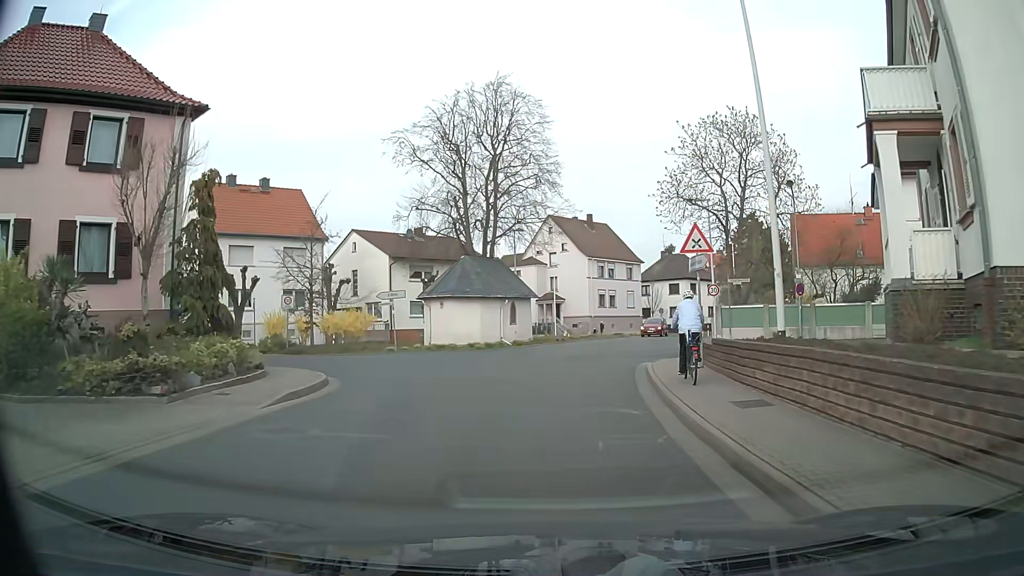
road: unclassified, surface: asphalt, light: Day
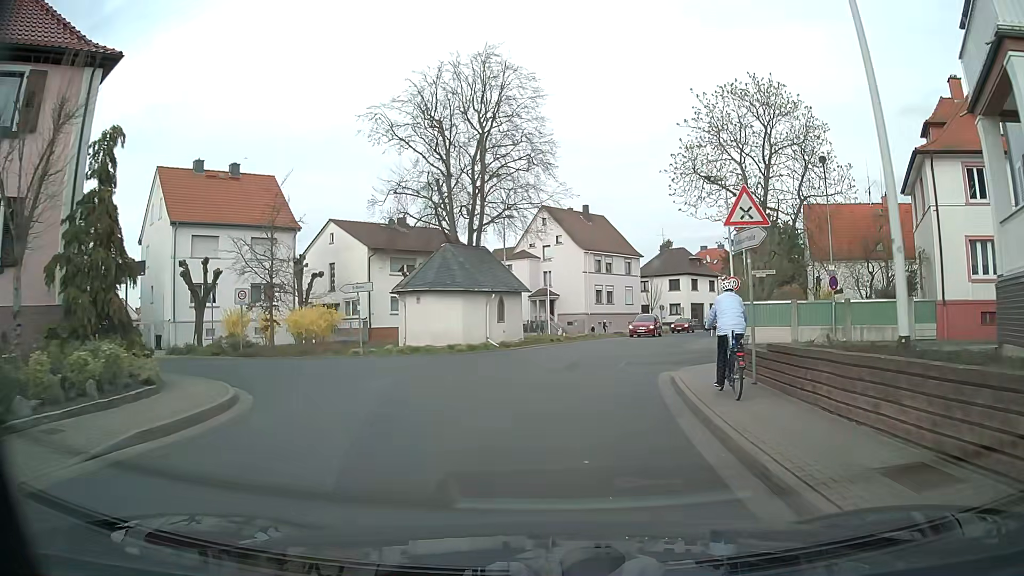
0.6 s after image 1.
(0.0, +4.5) m; +1°
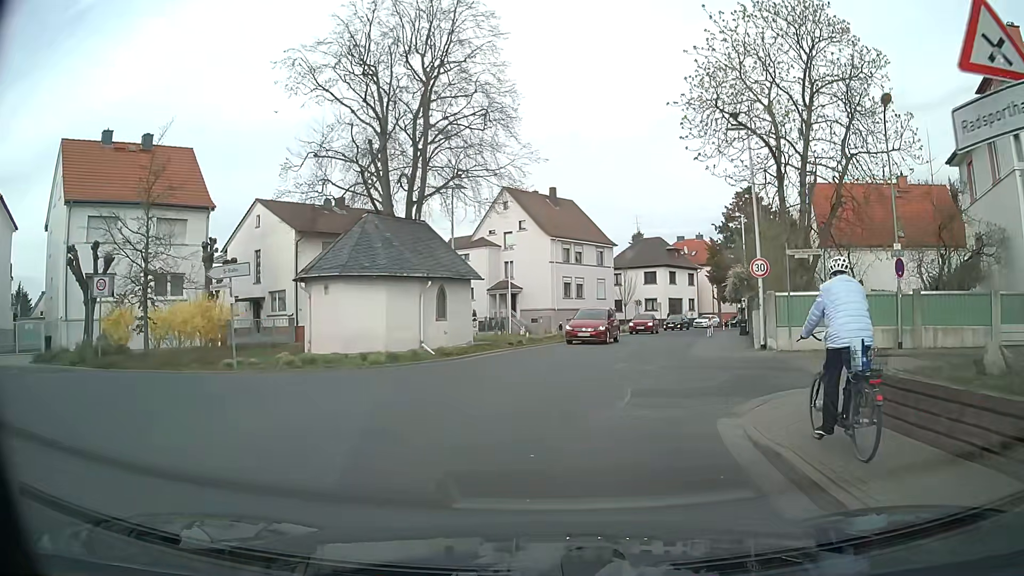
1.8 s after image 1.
(+0.1, +7.8) m; +3°
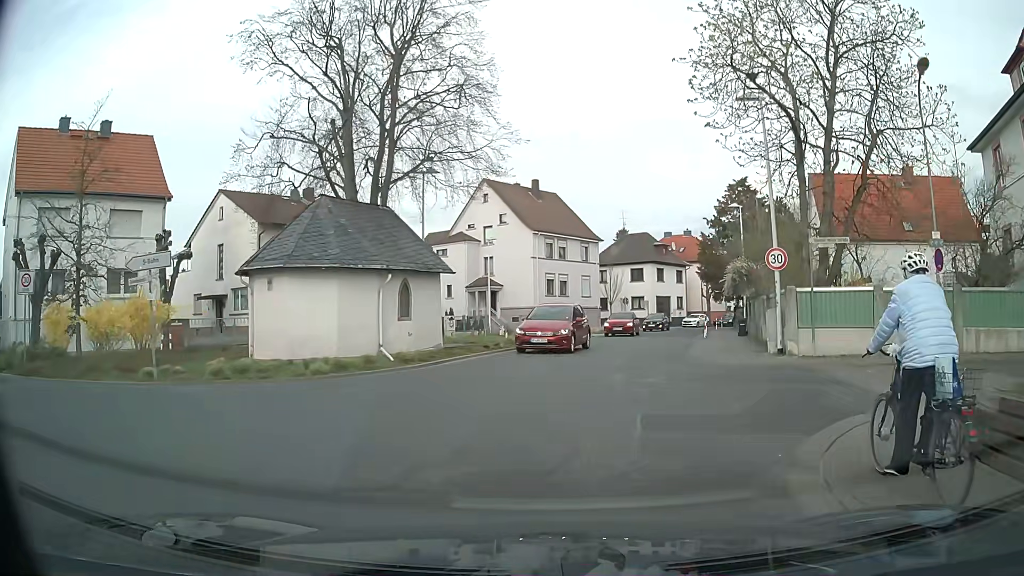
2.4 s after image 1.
(0.0, +3.0) m; 0°
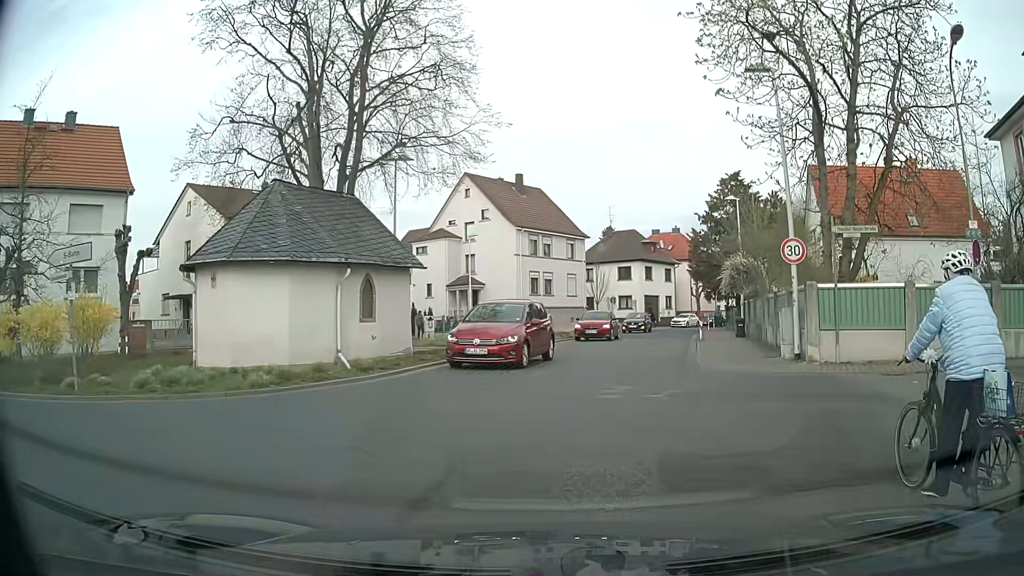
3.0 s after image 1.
(+0.1, +2.2) m; +3°
